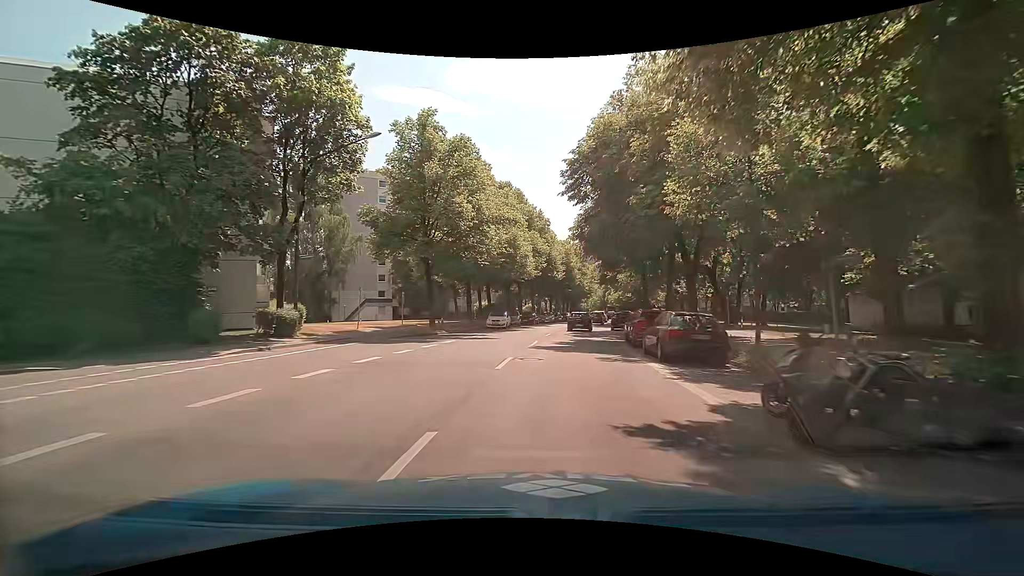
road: secondary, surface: asphalt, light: Day
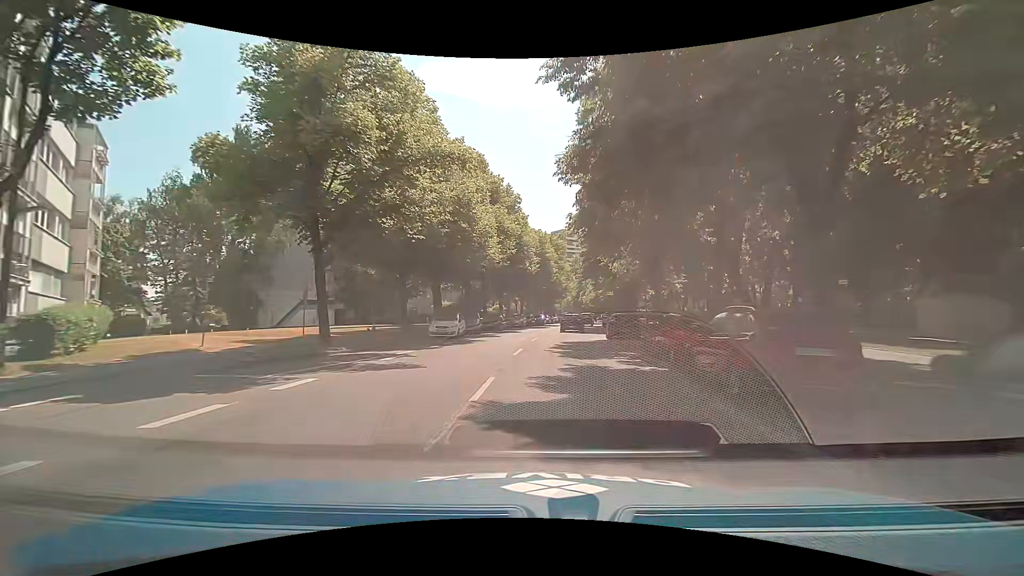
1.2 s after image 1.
(+0.4, +12.6) m; +3°
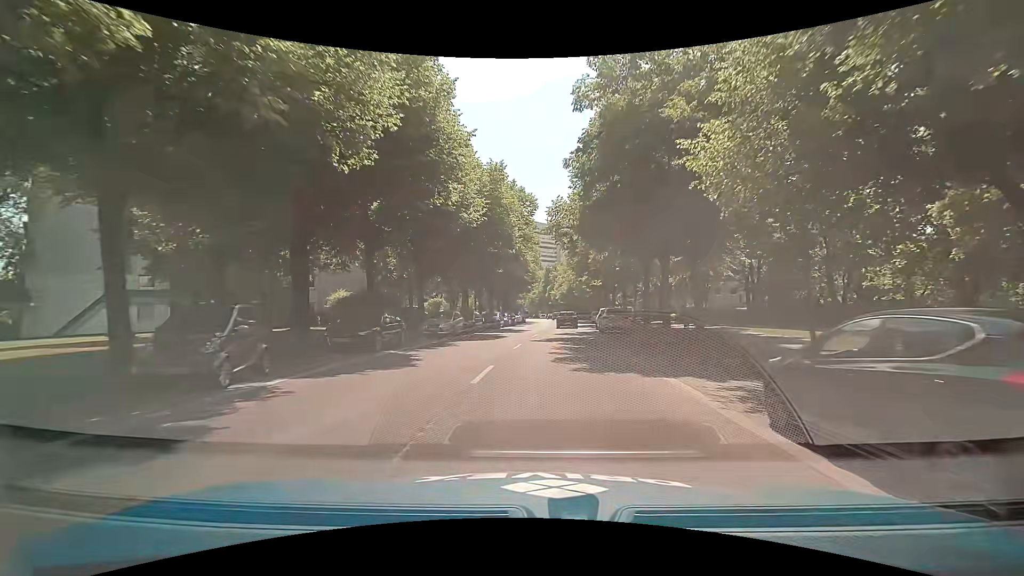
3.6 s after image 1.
(+1.2, +25.4) m; +5°
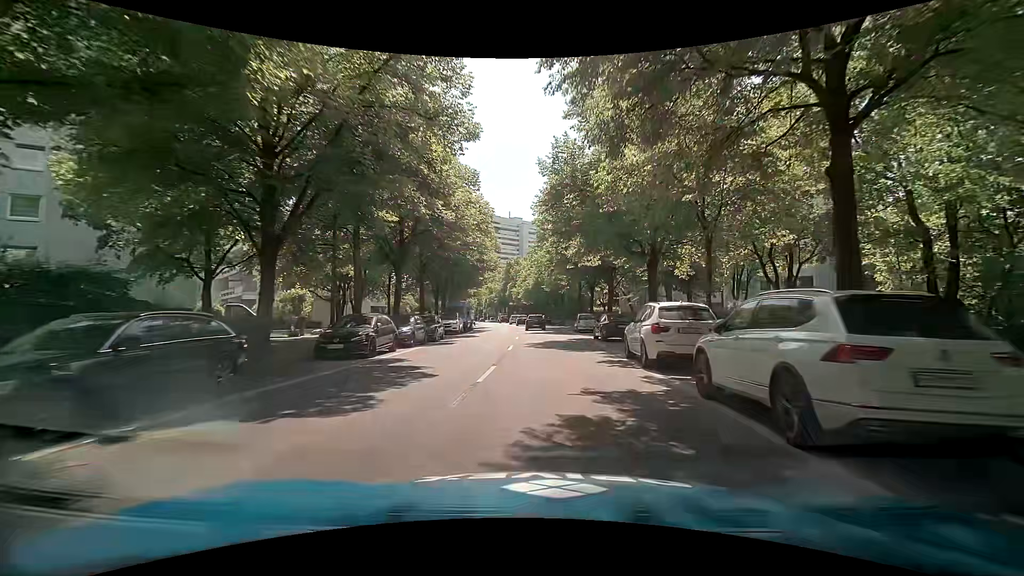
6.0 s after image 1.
(+0.9, +26.3) m; +4°
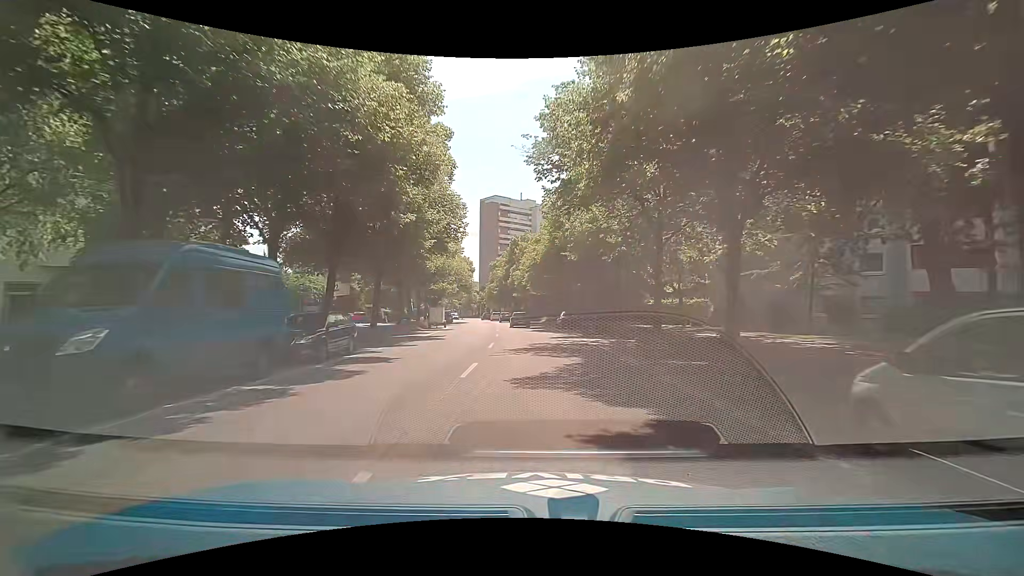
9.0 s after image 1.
(+0.6, +36.0) m; -2°
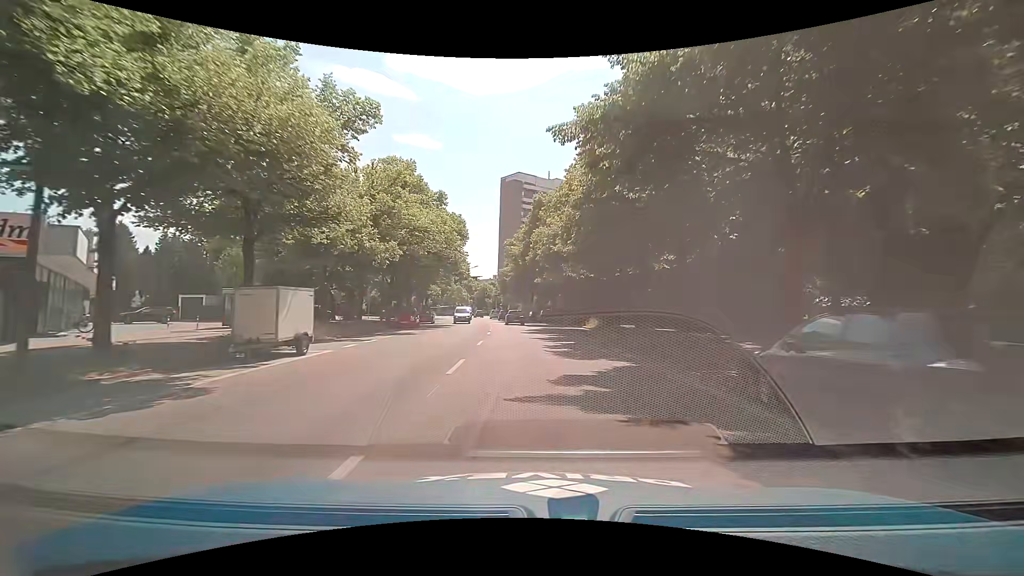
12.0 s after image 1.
(-0.7, +35.6) m; -1°
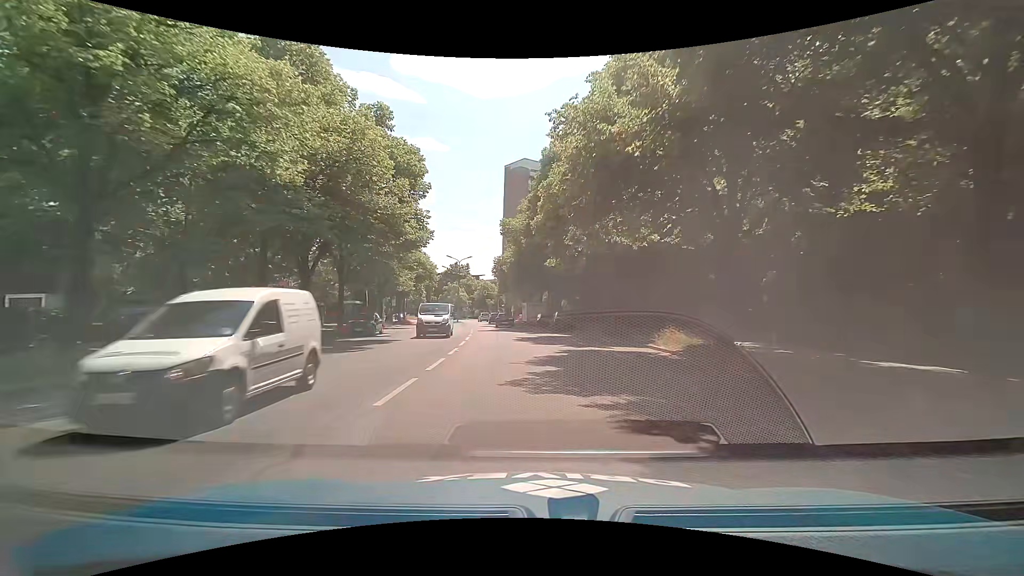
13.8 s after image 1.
(-0.5, +21.4) m; -3°
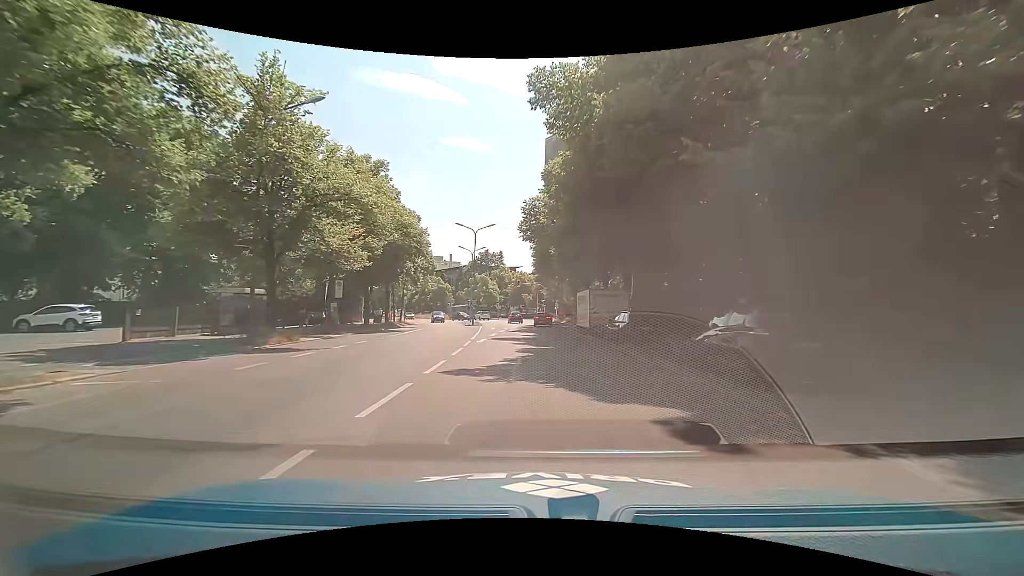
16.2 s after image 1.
(-1.0, +28.1) m; -5°
